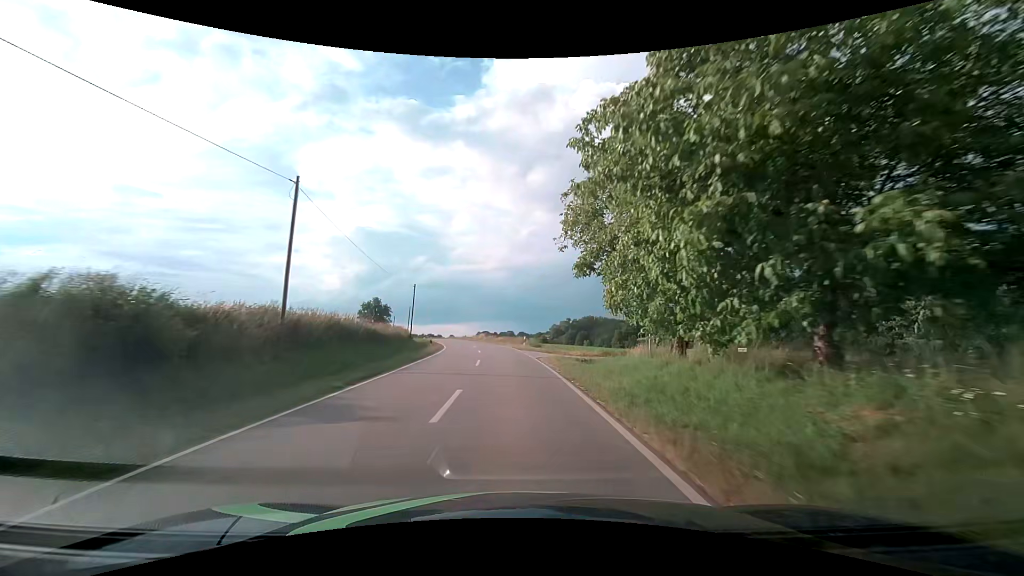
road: tertiary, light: Day
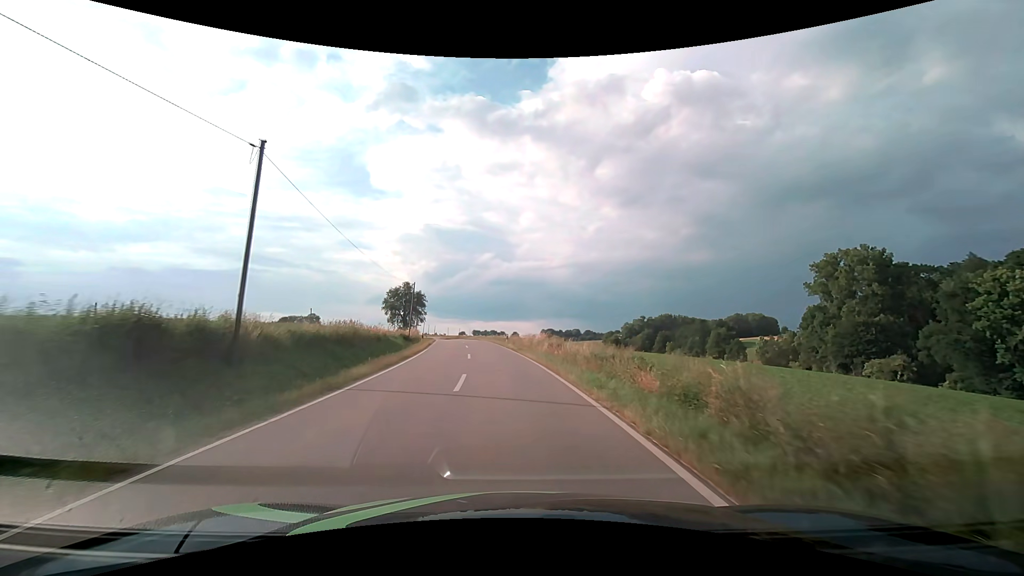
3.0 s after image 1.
(-2.5, +44.7) m; -7°
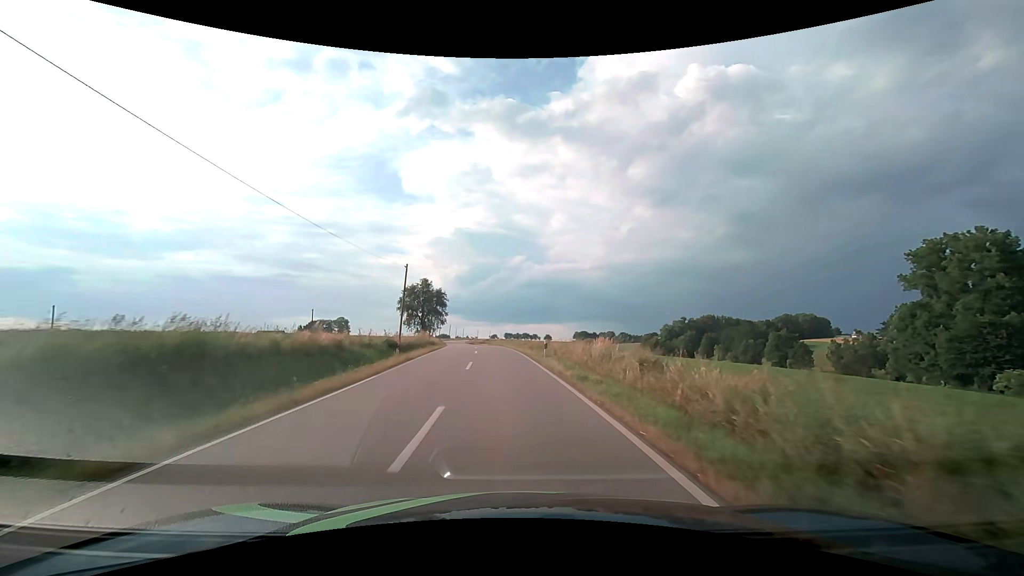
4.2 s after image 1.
(-0.6, +18.1) m; -4°
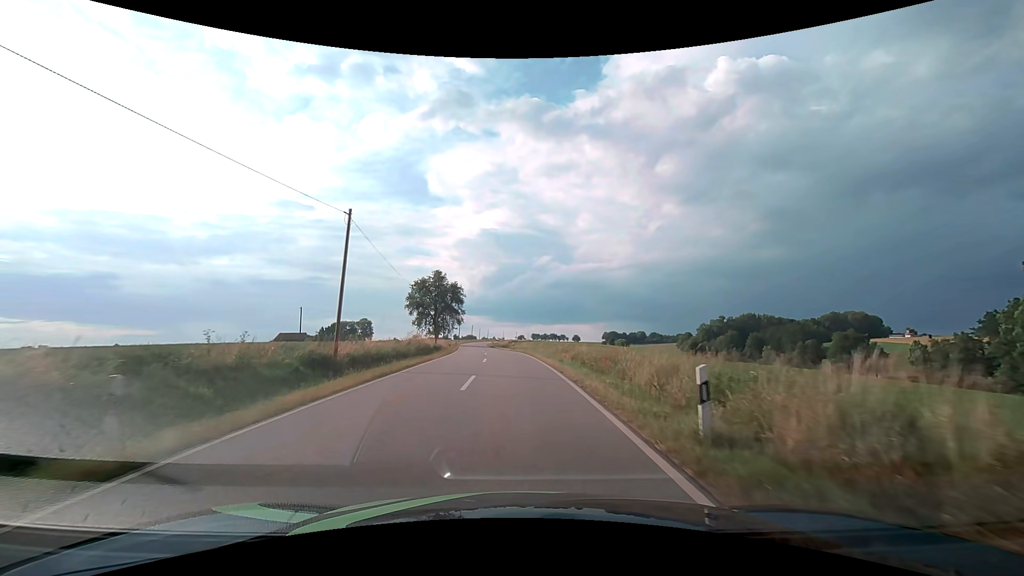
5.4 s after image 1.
(-0.5, +18.1) m; -3°
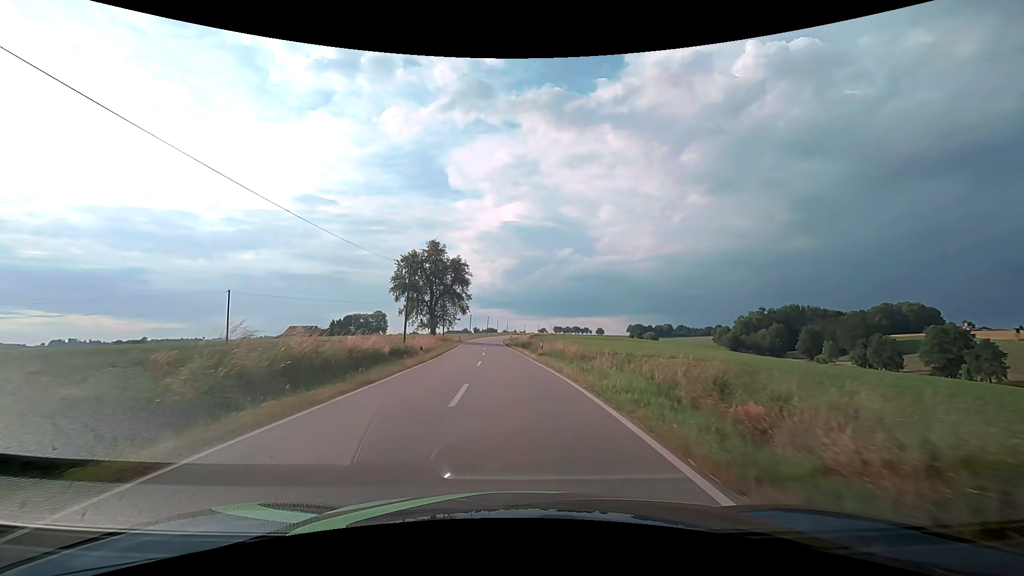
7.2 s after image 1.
(-0.6, +26.5) m; -3°
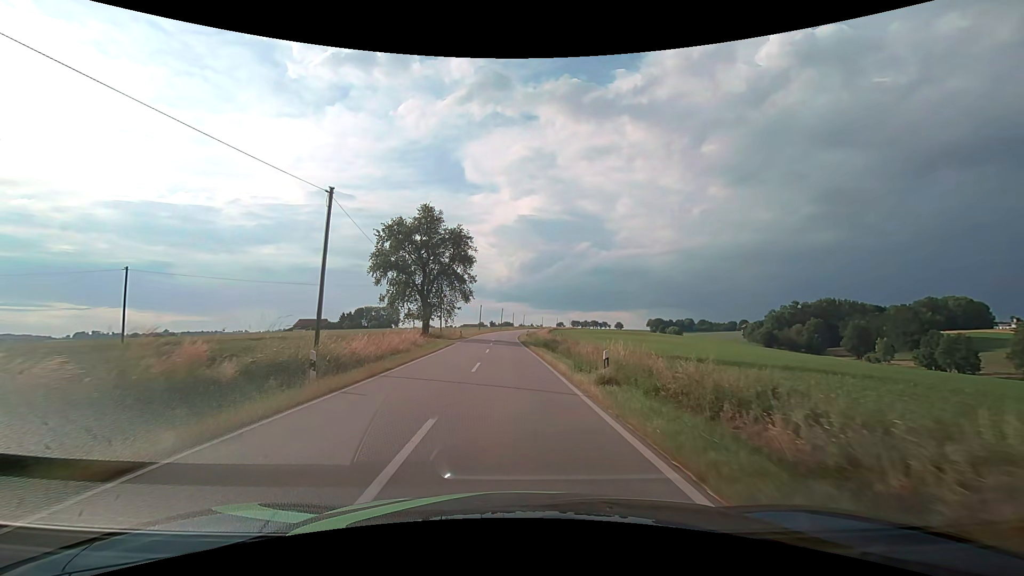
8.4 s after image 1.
(-0.3, +17.6) m; -2°
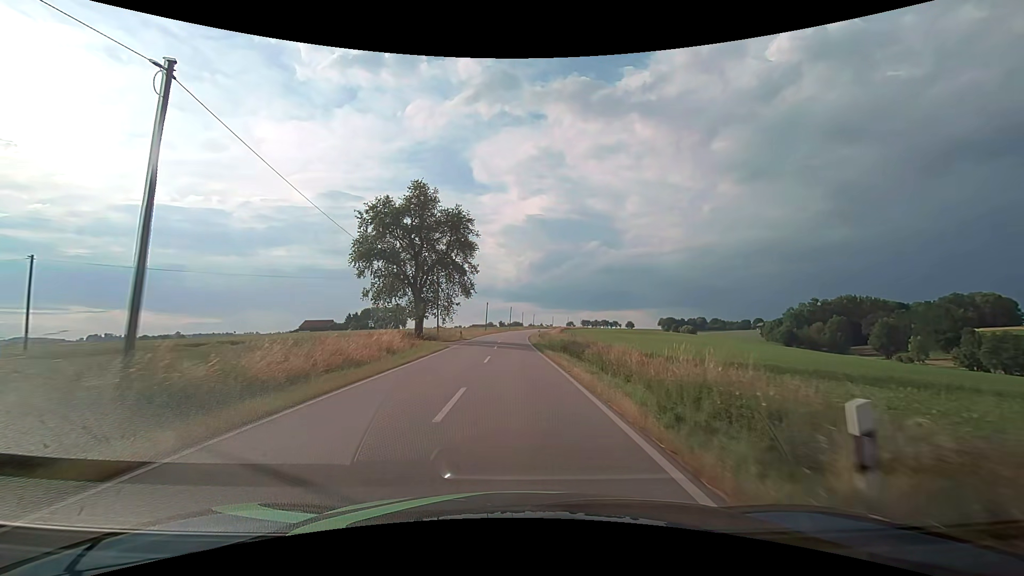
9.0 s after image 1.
(-0.1, +8.8) m; -1°
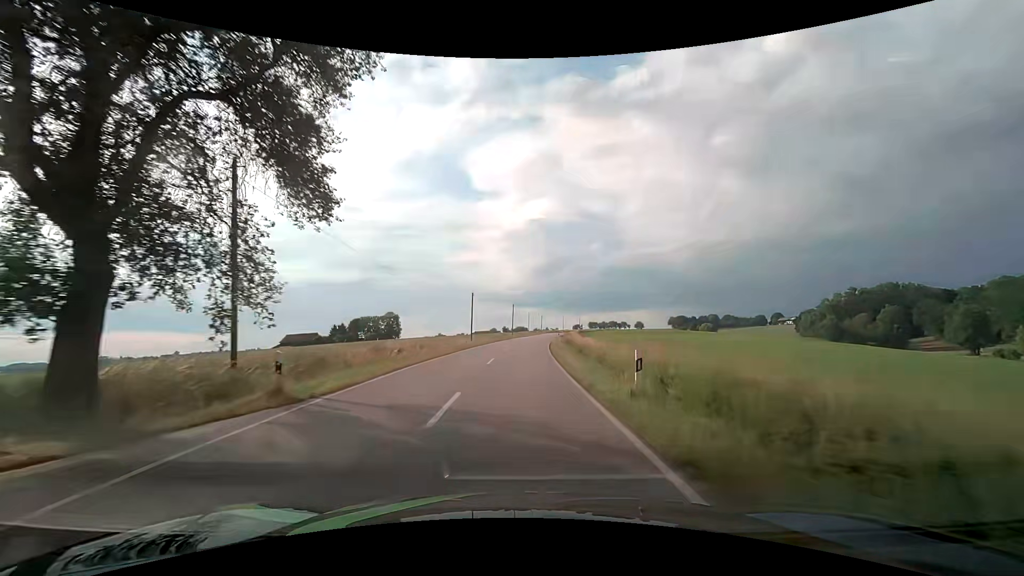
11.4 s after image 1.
(-0.3, +36.3) m; -1°
(0, +10) (0, +20) (0, +30) (+1, +40) (+1, +50) (+2, +60) (+3, +70) (+4, +80) (+5, +90) (+6, +100) m
